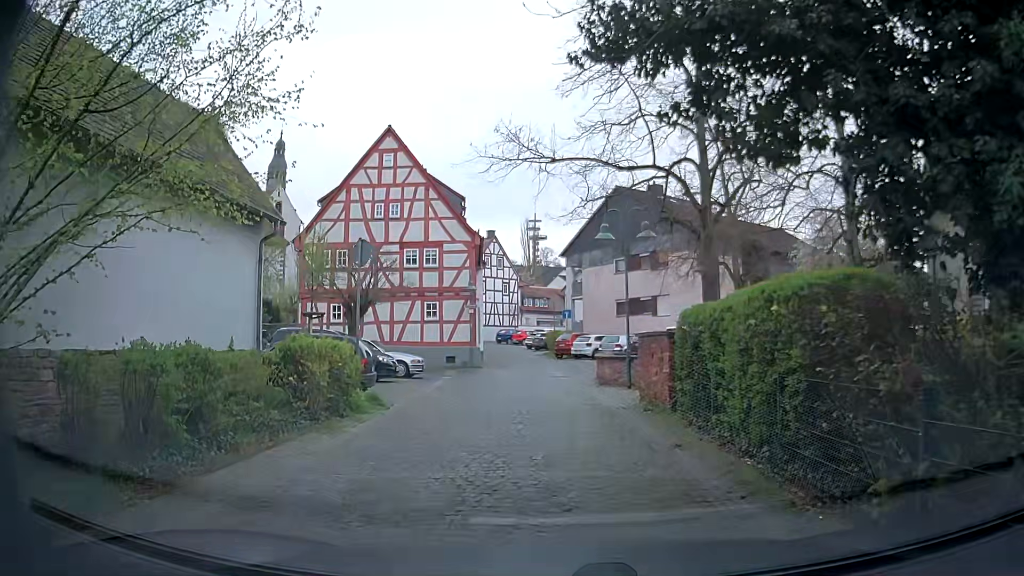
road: residential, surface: sett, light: Day
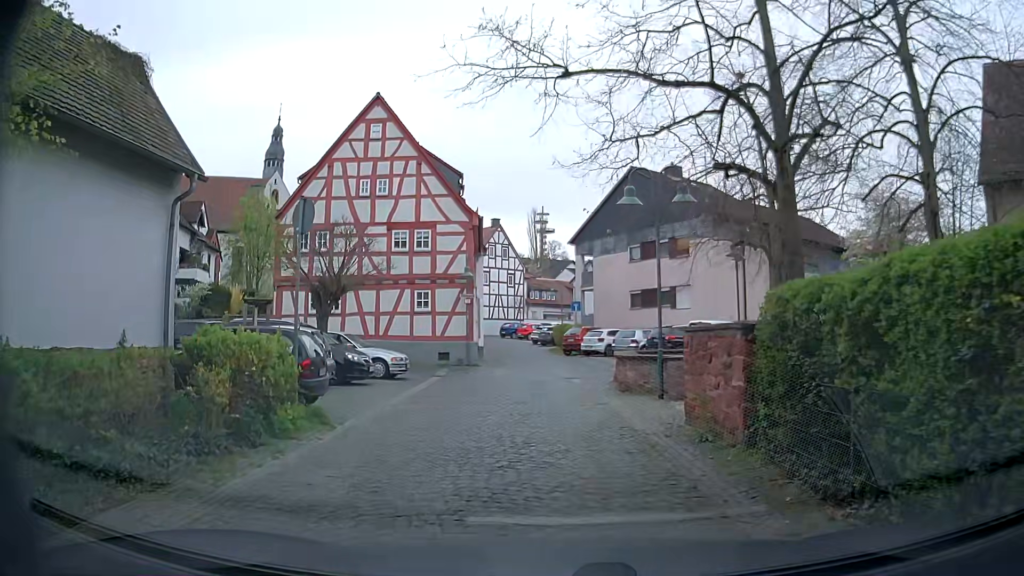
(-0.2, +4.0) m; -2°
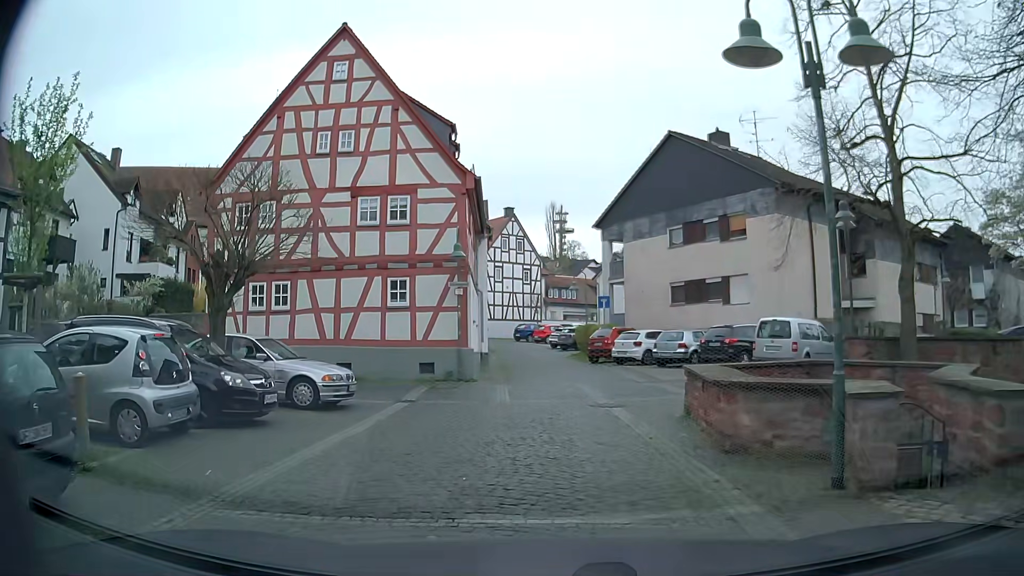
(-0.3, +7.7) m; -1°
